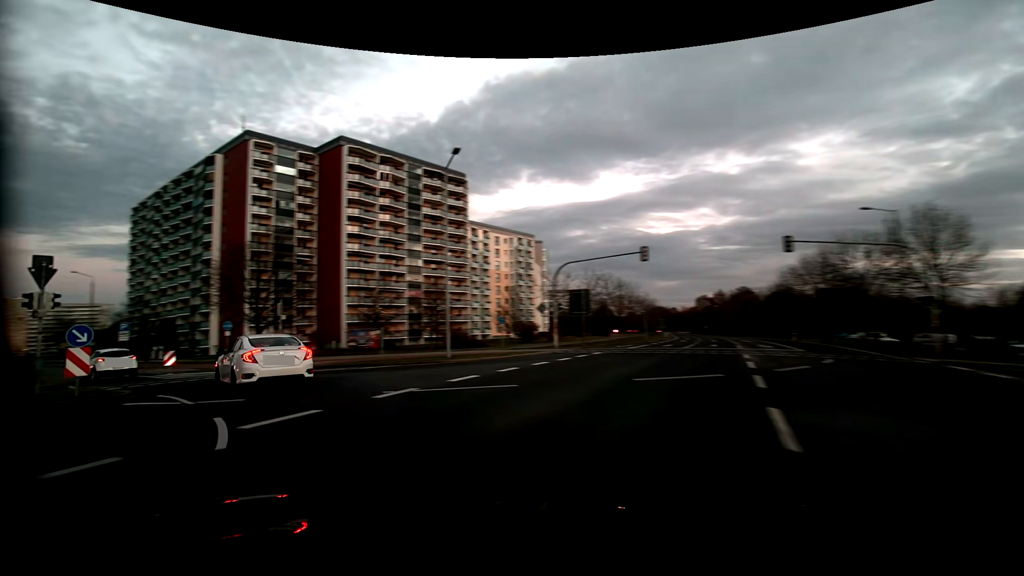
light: Dusk
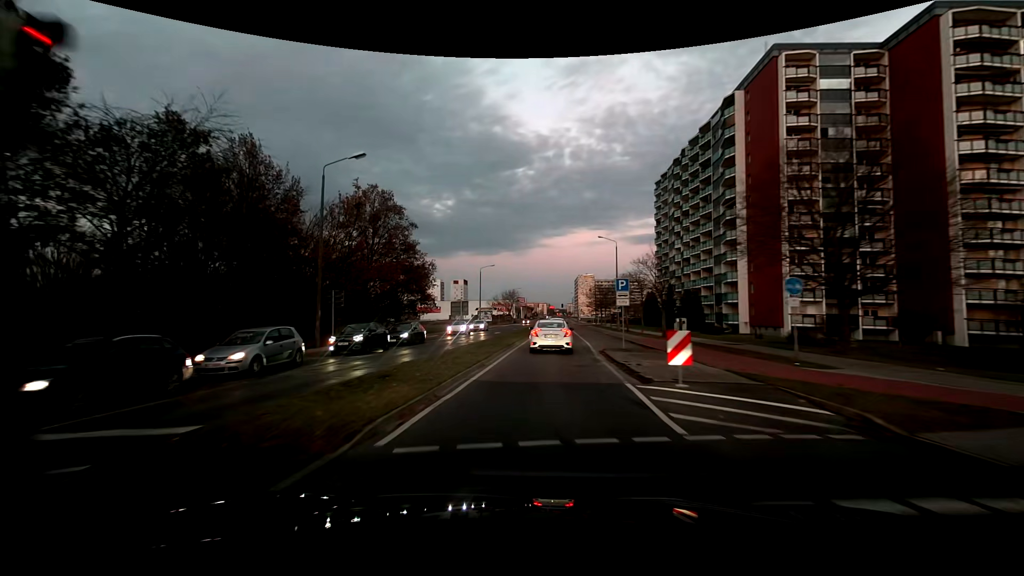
(-11.3, +18.2) m; -54°
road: tertiary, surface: asphalt
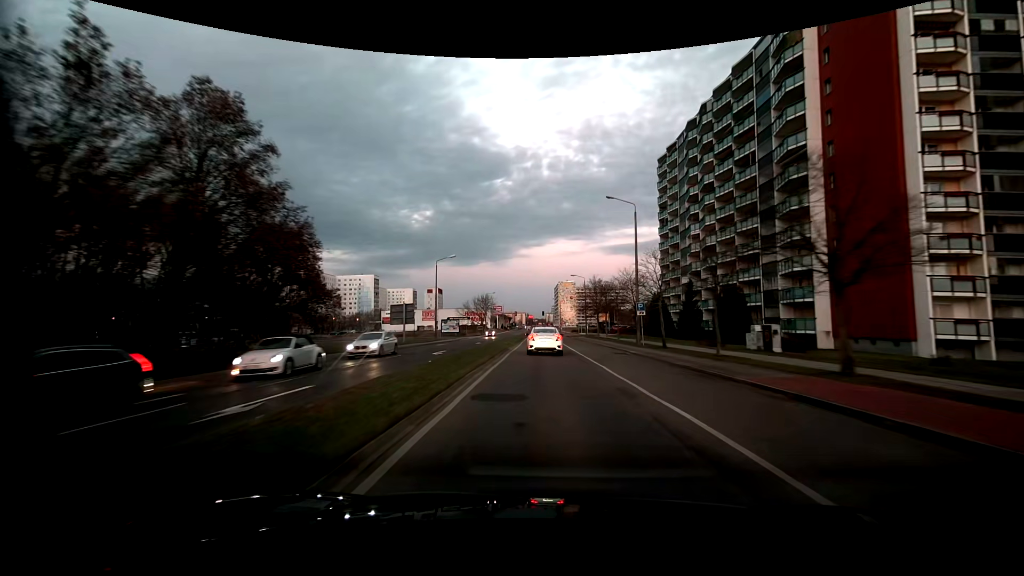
(+0.2, +24.1) m; +2°
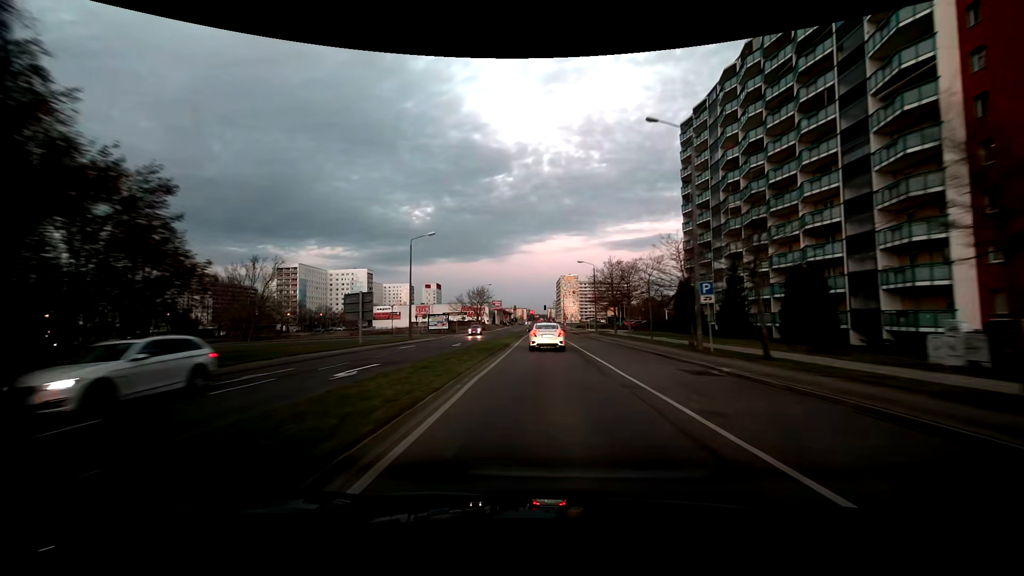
(0.0, +14.4) m; 0°
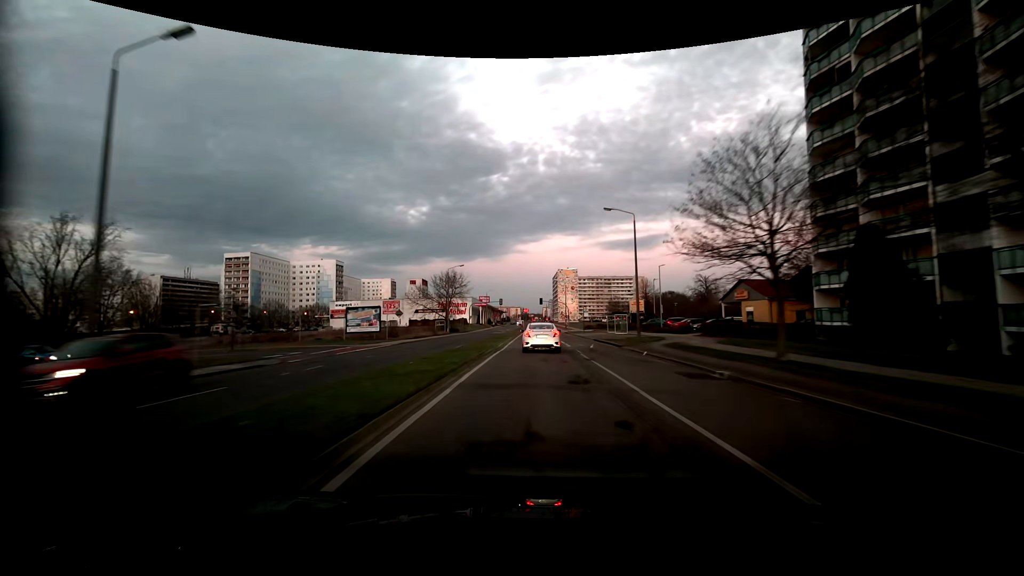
(+0.1, +38.0) m; 0°
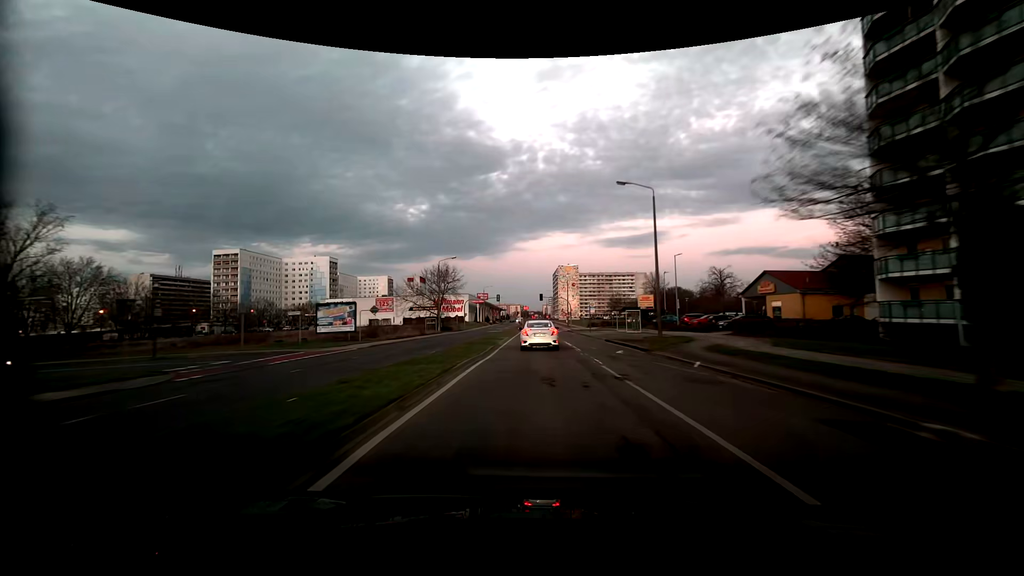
(0.0, +7.5) m; 0°
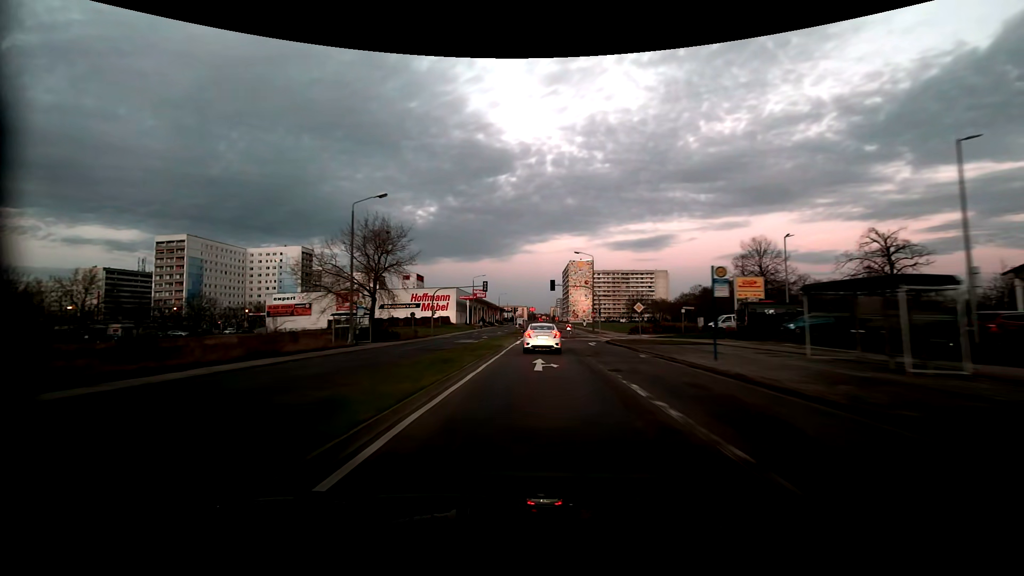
(-0.5, +37.8) m; -1°
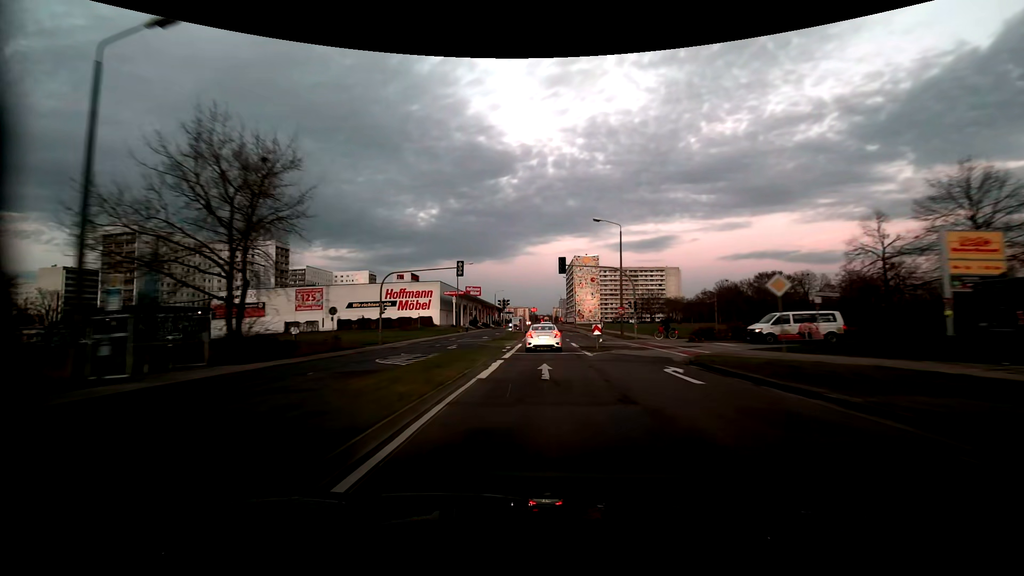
(-0.1, +22.6) m; 0°
(0, +10) (0, +20) (0, +30) (0, +40) (0, +50) (0, +60) (0, +70) (0, +80) (0, +90) (0, +100) m
